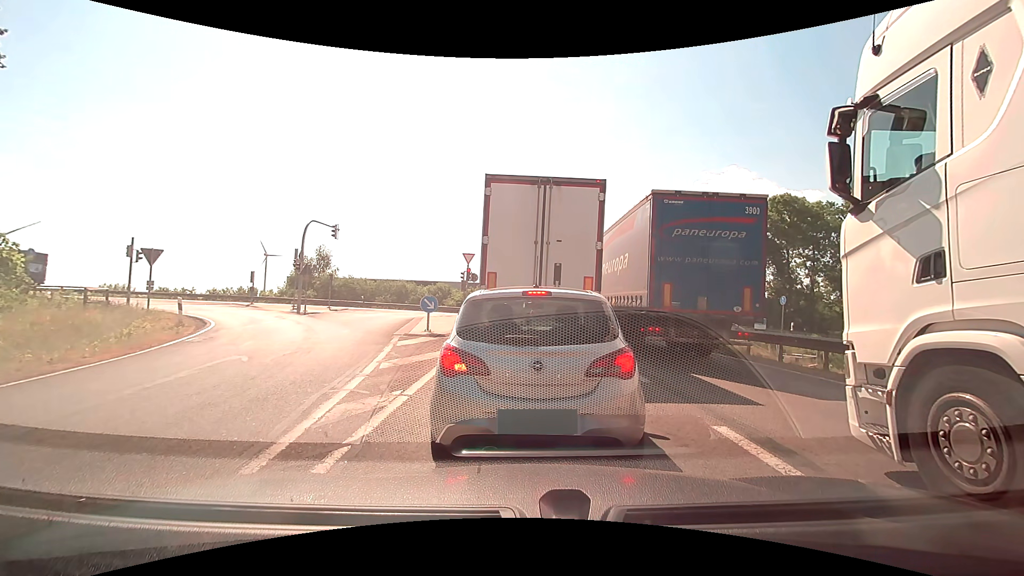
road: motorway_link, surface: asphalt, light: Day
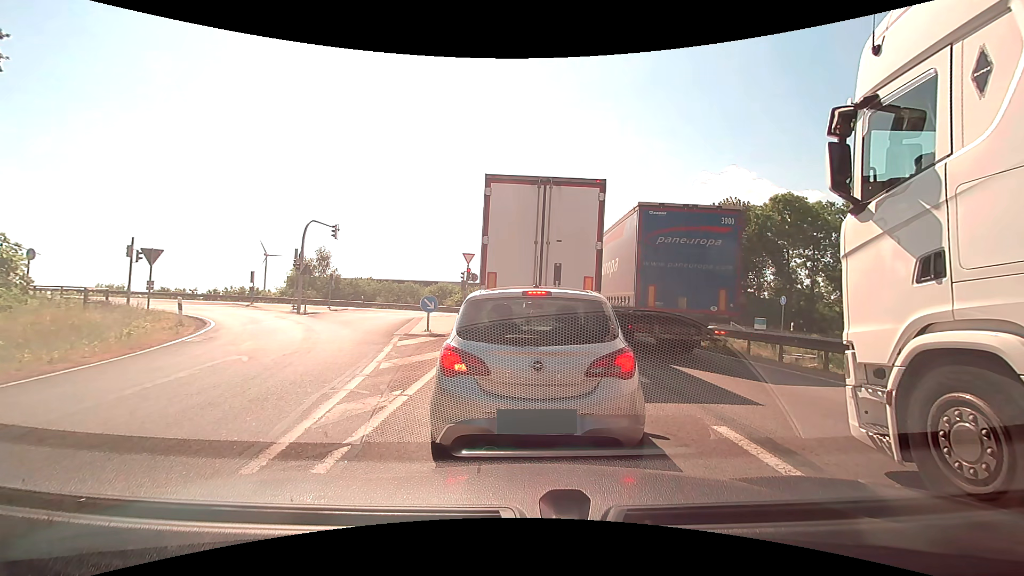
(0.0, 0.0) m; 0°
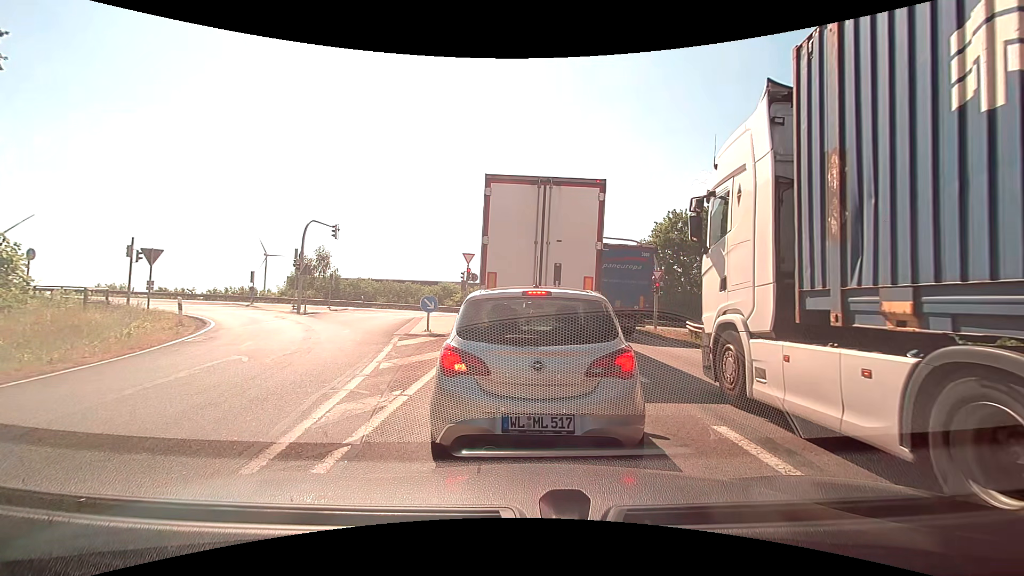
(0.0, 0.0) m; 0°
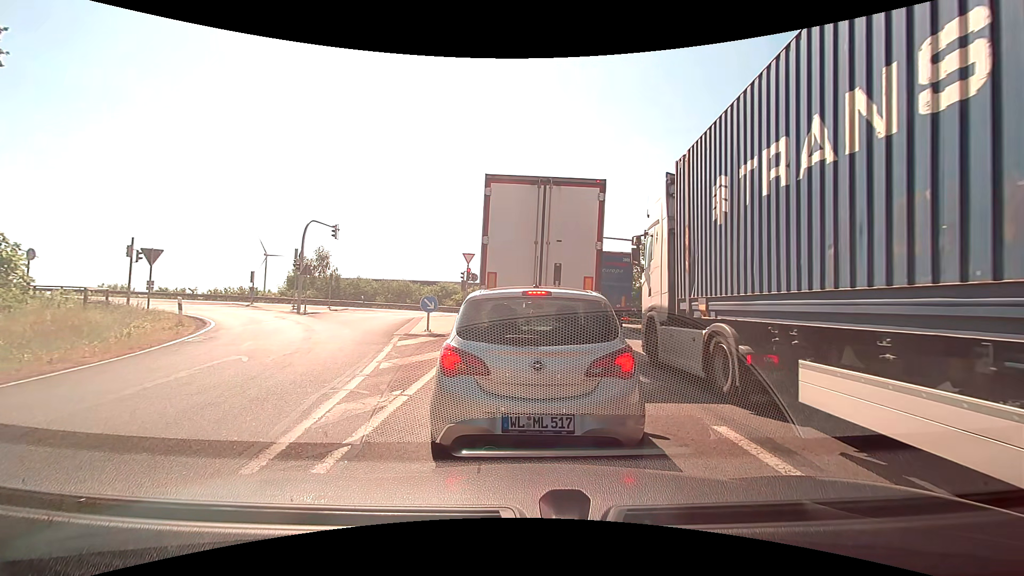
(0.0, 0.0) m; 0°
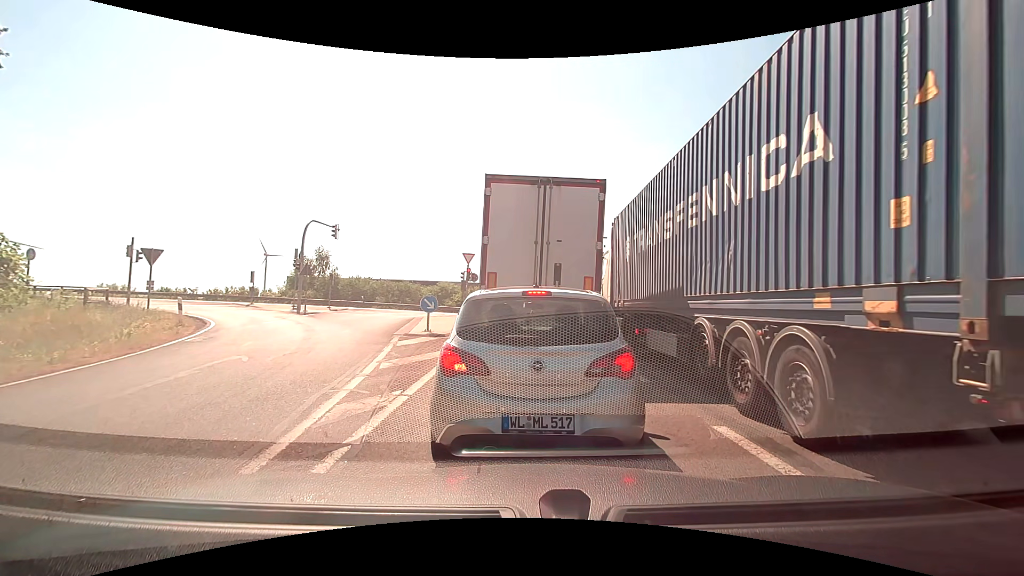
(0.0, 0.0) m; 0°
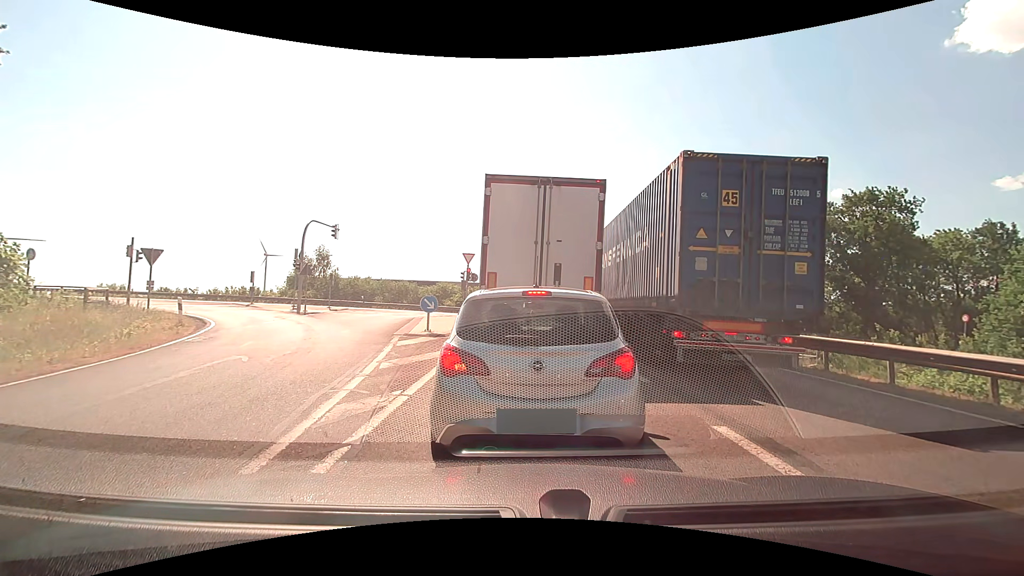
(0.0, 0.0) m; 0°
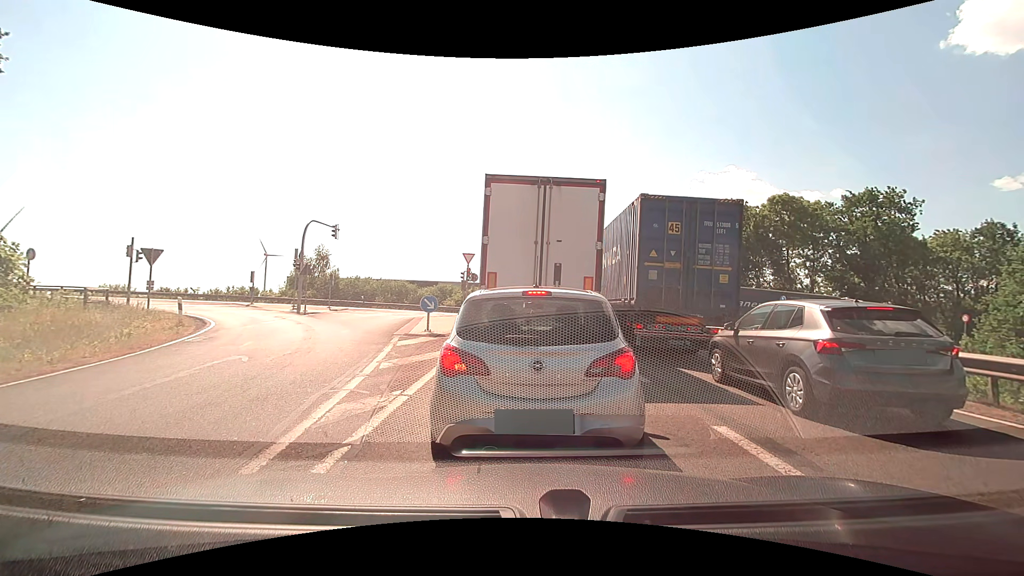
(0.0, 0.0) m; 0°
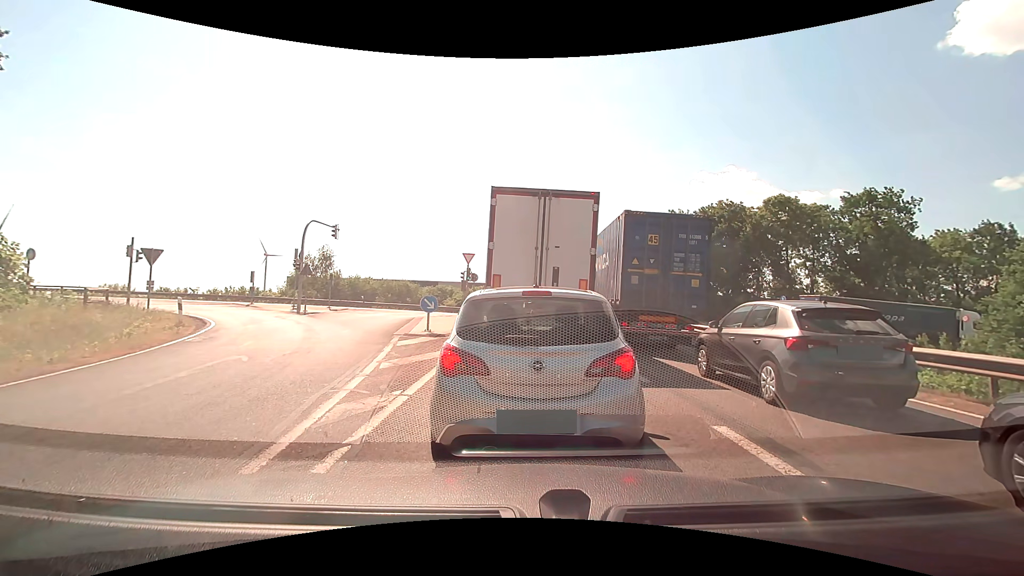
(0.0, 0.0) m; 0°
(0, +10) (+1, +20) (+1, +30) (+1, +40) (-6, +47) (-16, +49) (-26, +48) (-36, +47) (-45, +47) (-55, +46) m
